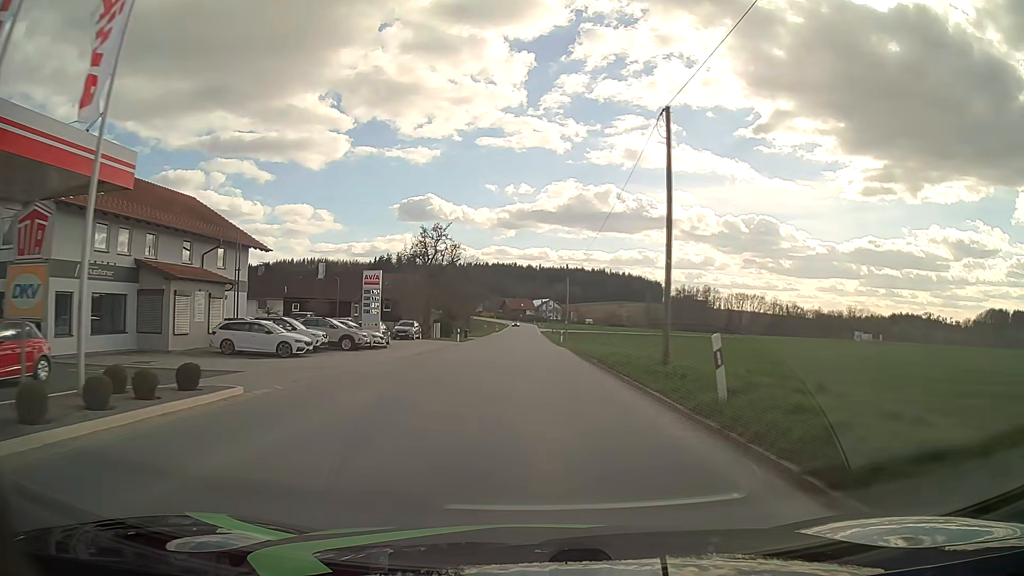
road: tertiary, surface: asphalt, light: Day
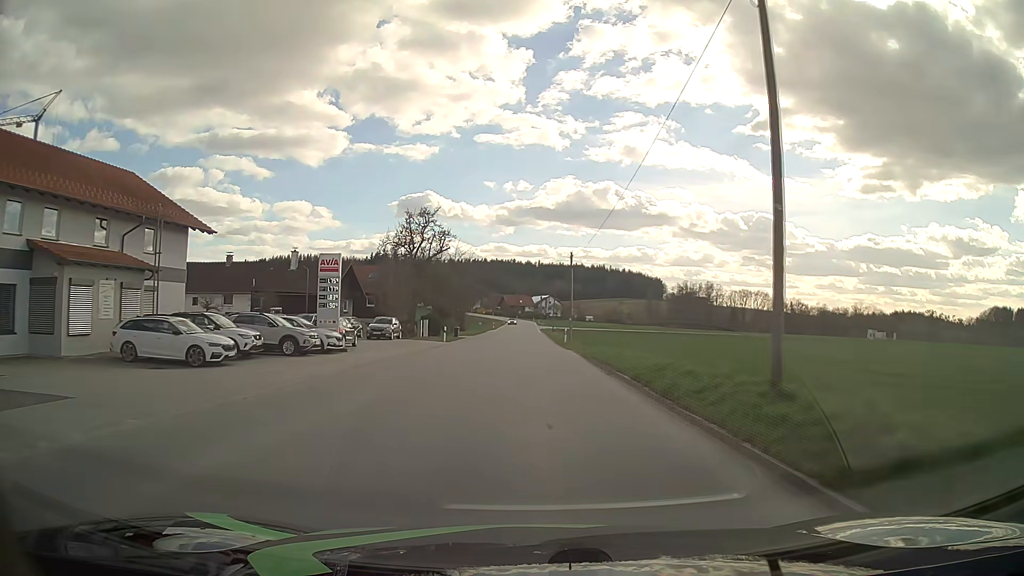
(0.0, +7.8) m; 0°
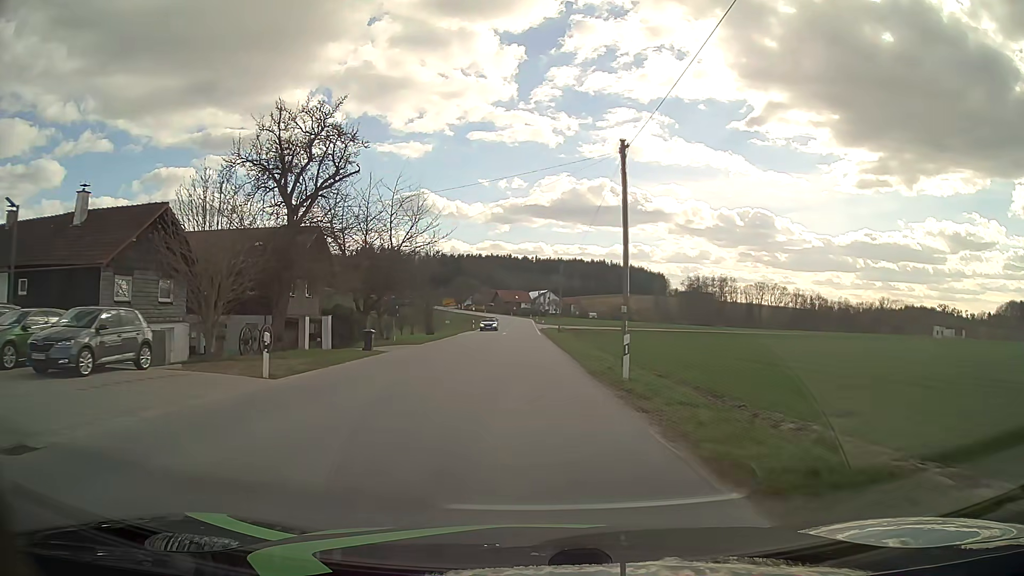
(+0.1, +31.1) m; 0°
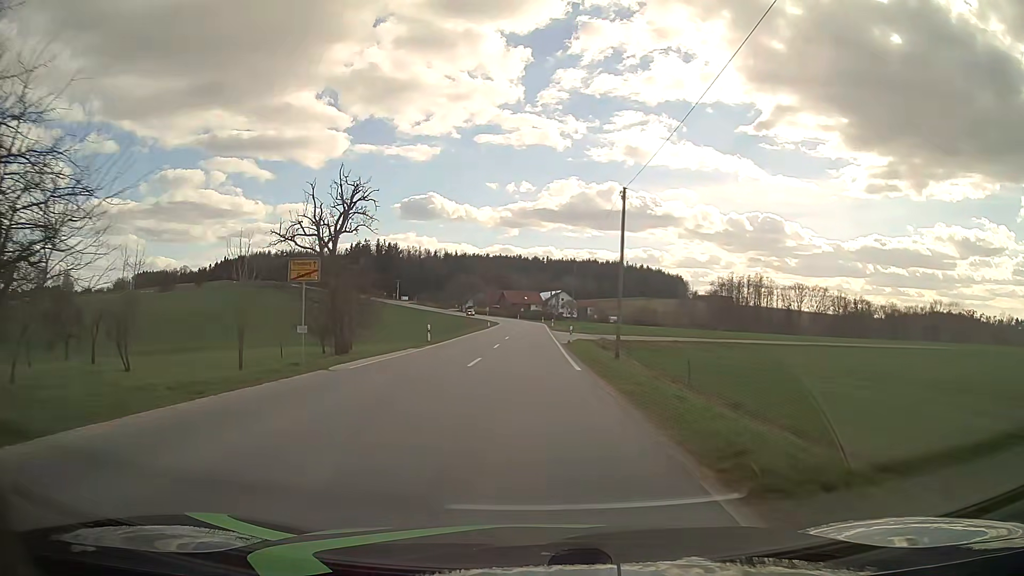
(-0.3, +38.3) m; -1°
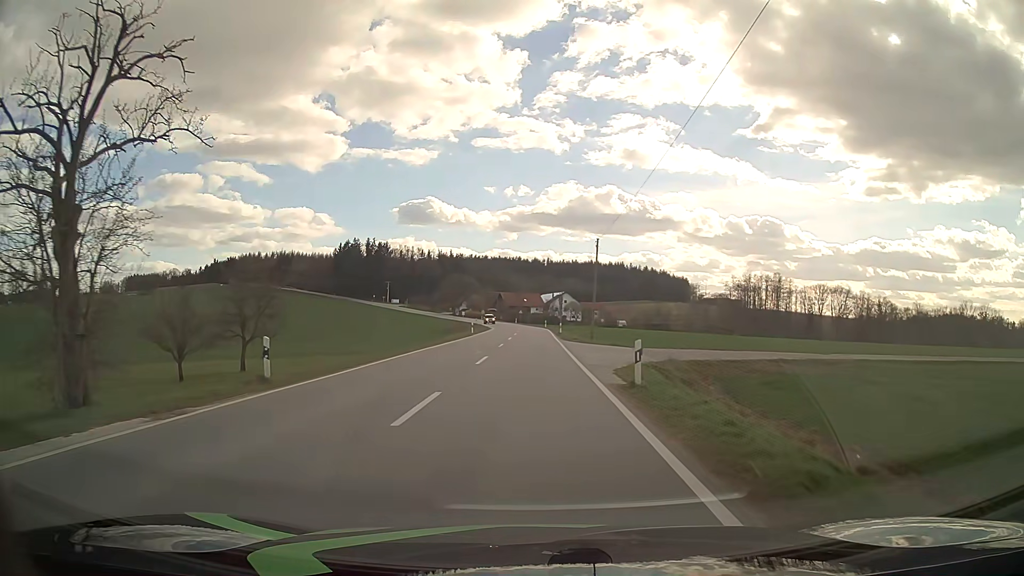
(0.0, +23.2) m; 0°
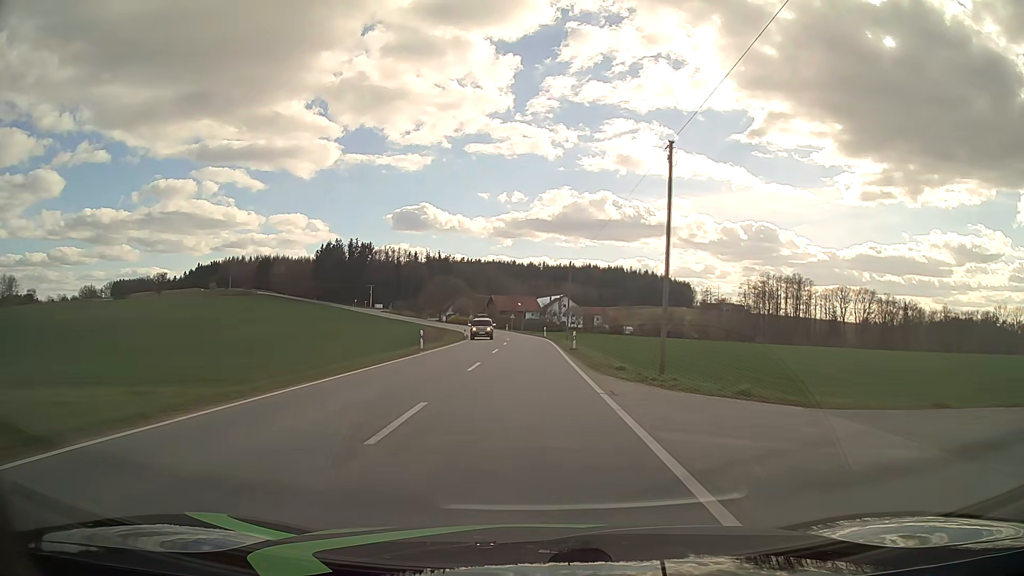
(+0.1, +25.6) m; 0°
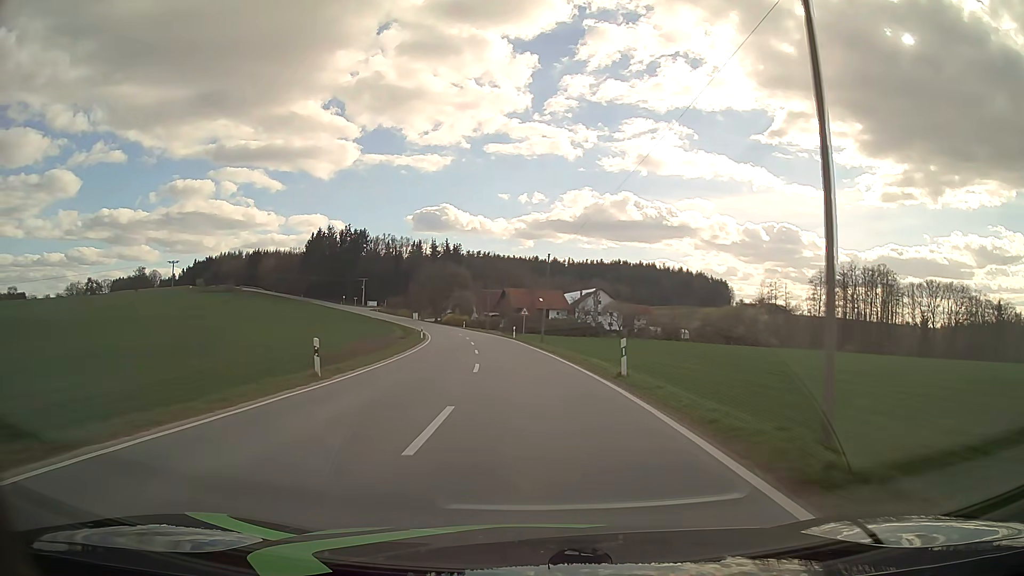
(-0.5, +49.3) m; -2°
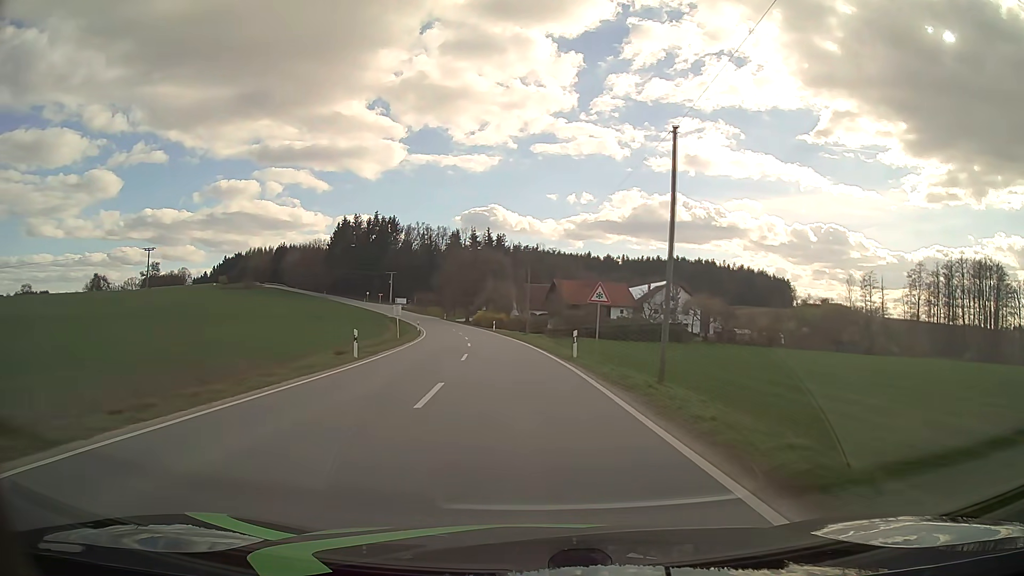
(-1.2, +33.2) m; -4°
(0, +10) (0, +20) (-1, +30) (-2, +40) (-3, +50) (-5, +60) (-6, +70) (-8, +79) (-10, +89) (-12, +99) m
